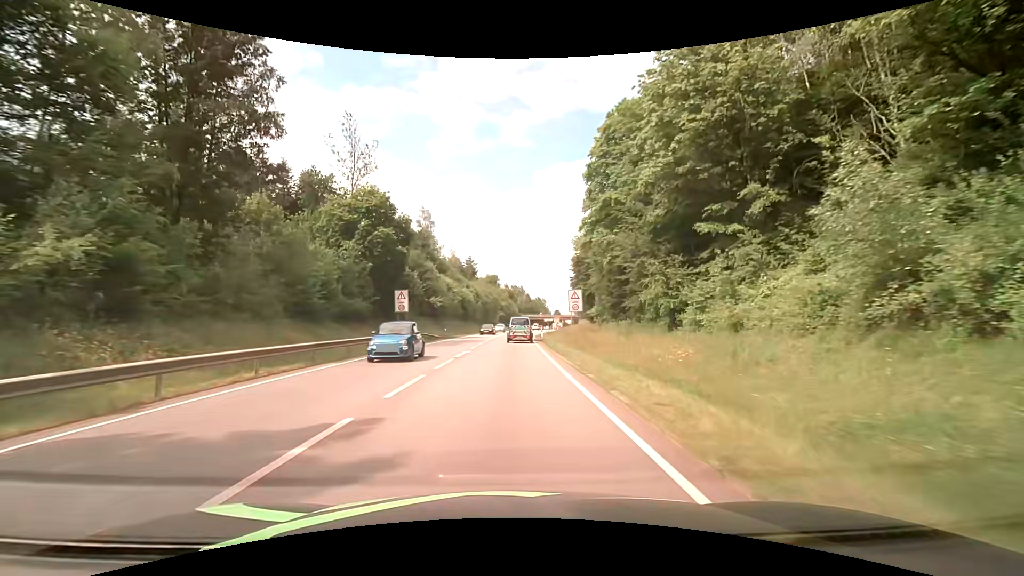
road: primary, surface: asphalt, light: Day
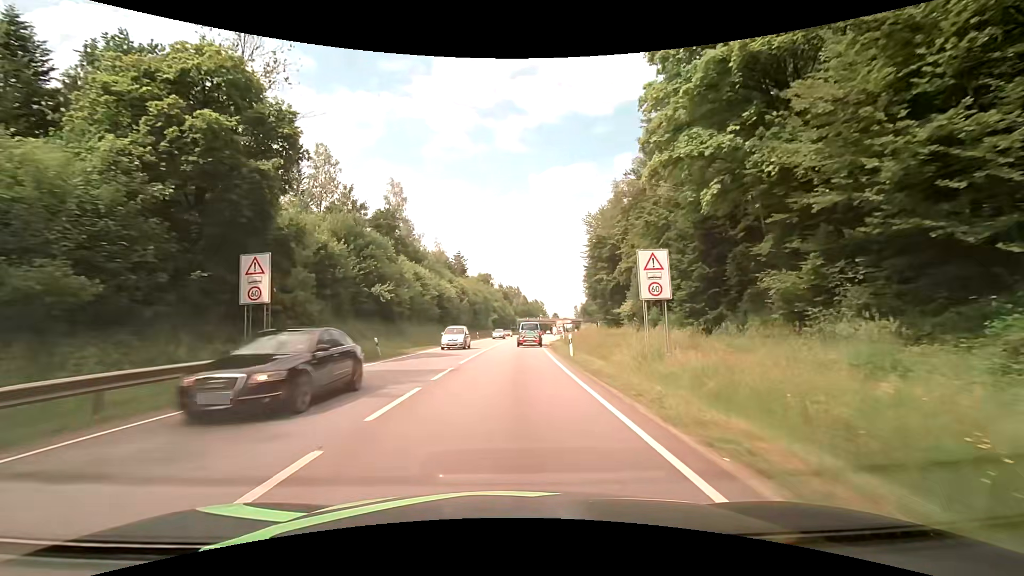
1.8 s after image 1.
(+0.1, +25.6) m; 0°
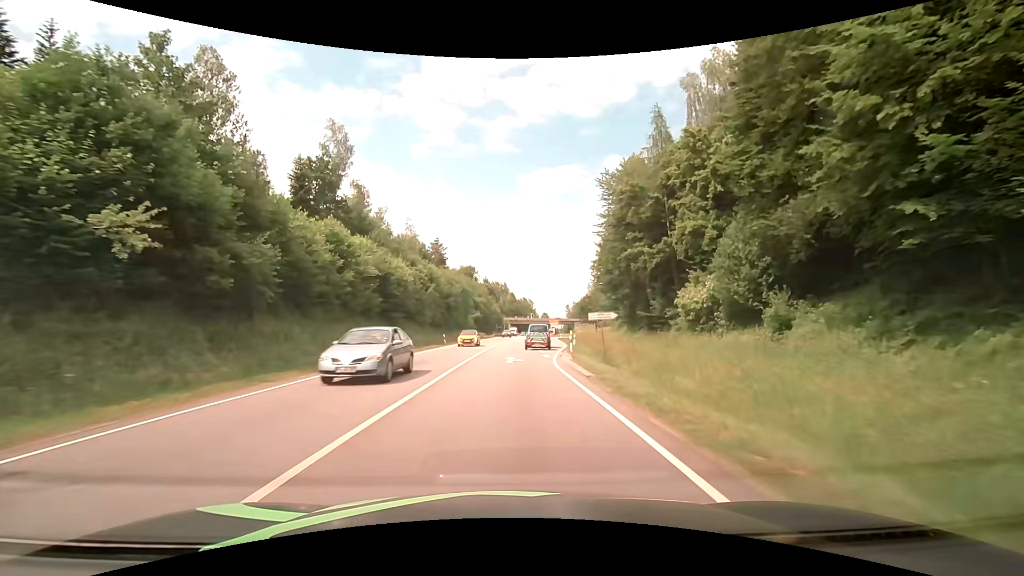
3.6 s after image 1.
(+0.4, +25.1) m; +2°
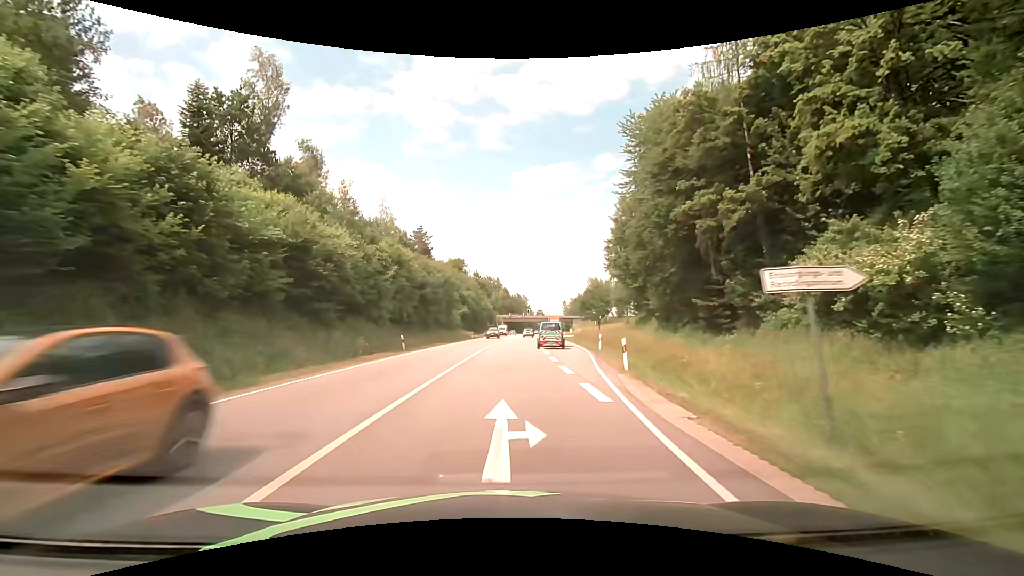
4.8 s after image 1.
(+0.1, +16.7) m; +1°
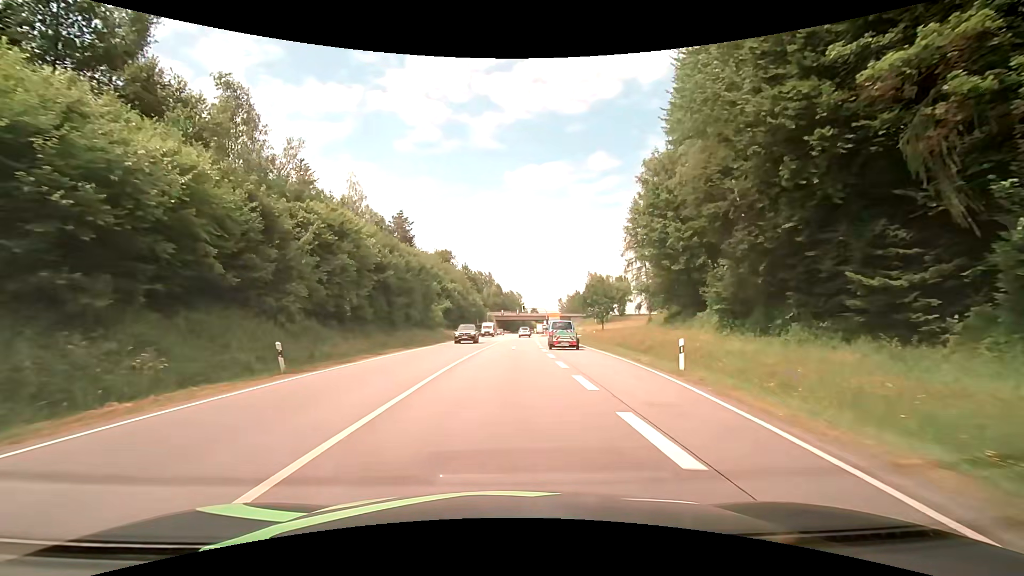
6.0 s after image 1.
(+0.1, +16.4) m; +1°
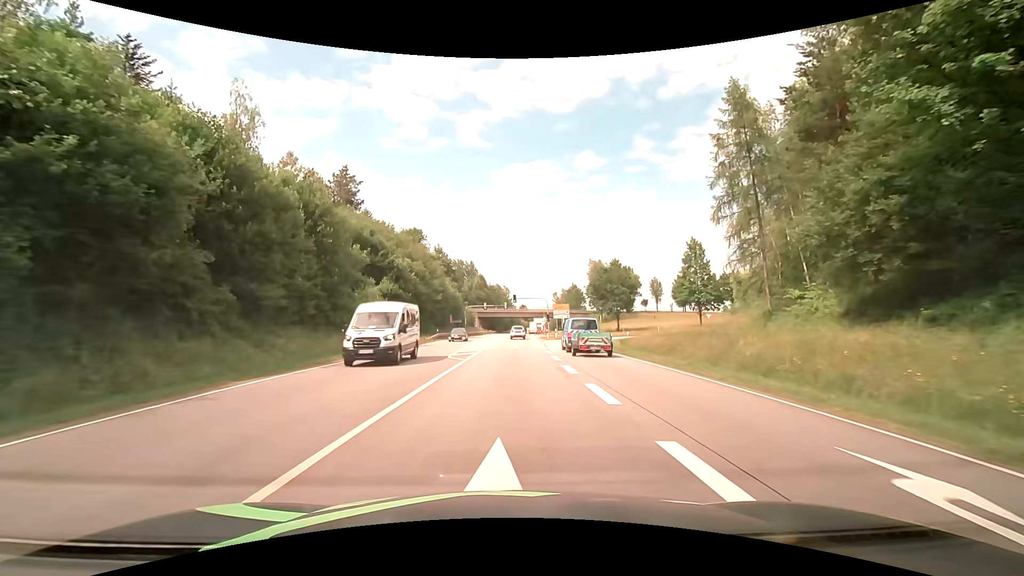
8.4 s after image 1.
(+0.5, +32.1) m; +1°
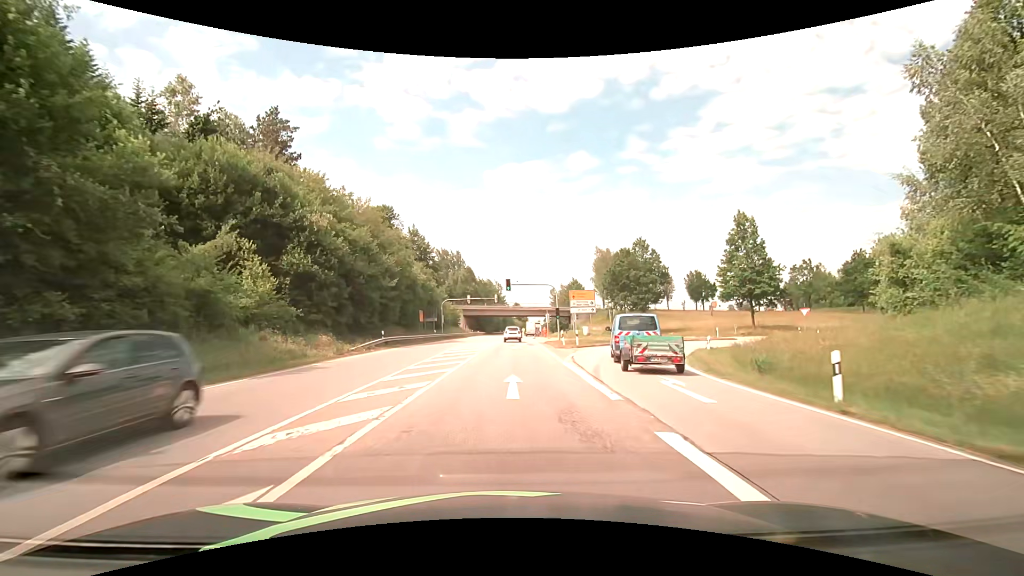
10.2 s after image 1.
(+0.3, +23.5) m; +1°
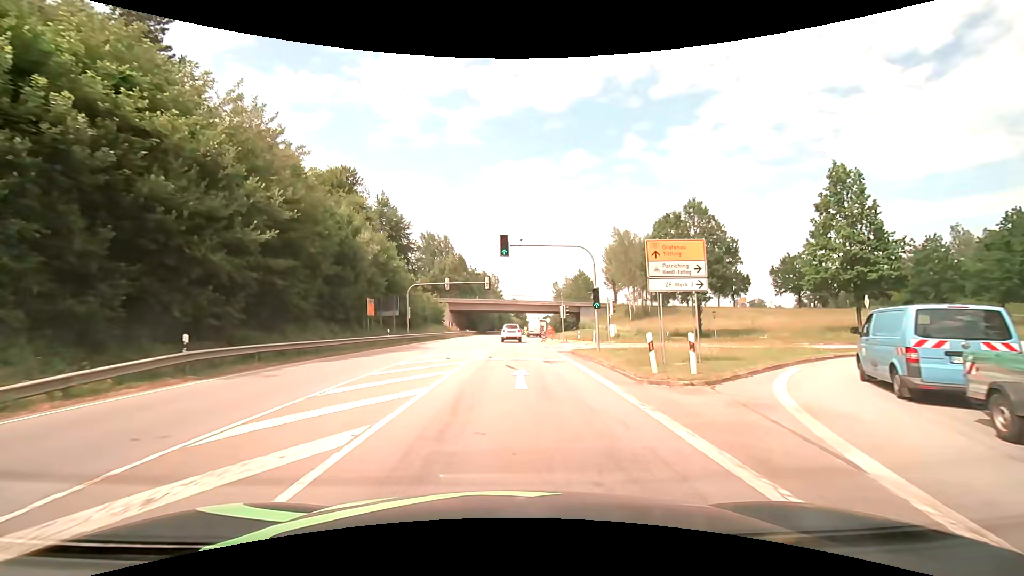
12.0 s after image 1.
(+0.1, +22.6) m; 0°
(0, +10) (0, +20) (0, +30) (0, +40) (0, +50) (0, +60) (0, +70) (0, +80) (+1, +90) (+2, +100) m
